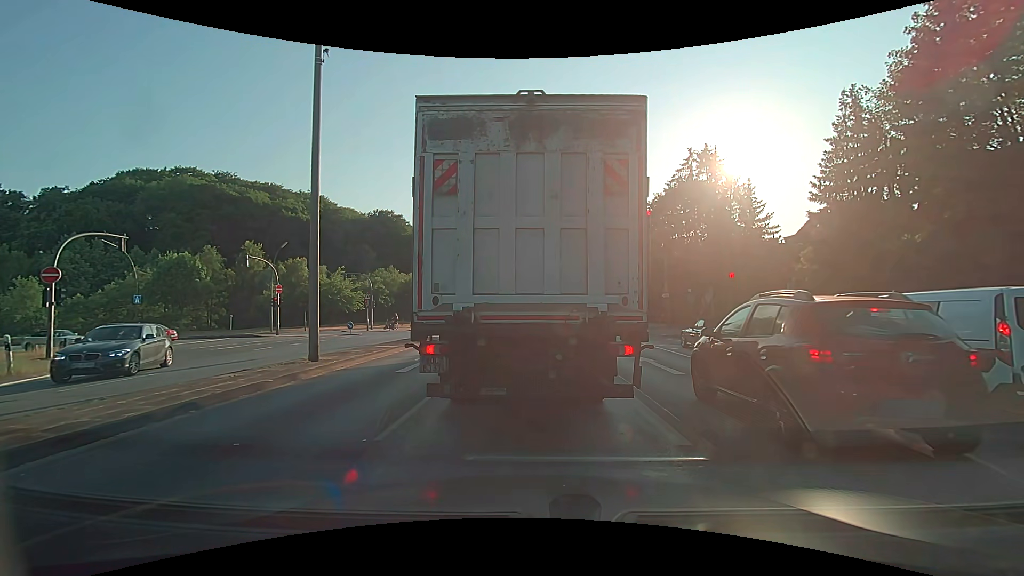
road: primary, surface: asphalt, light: Day
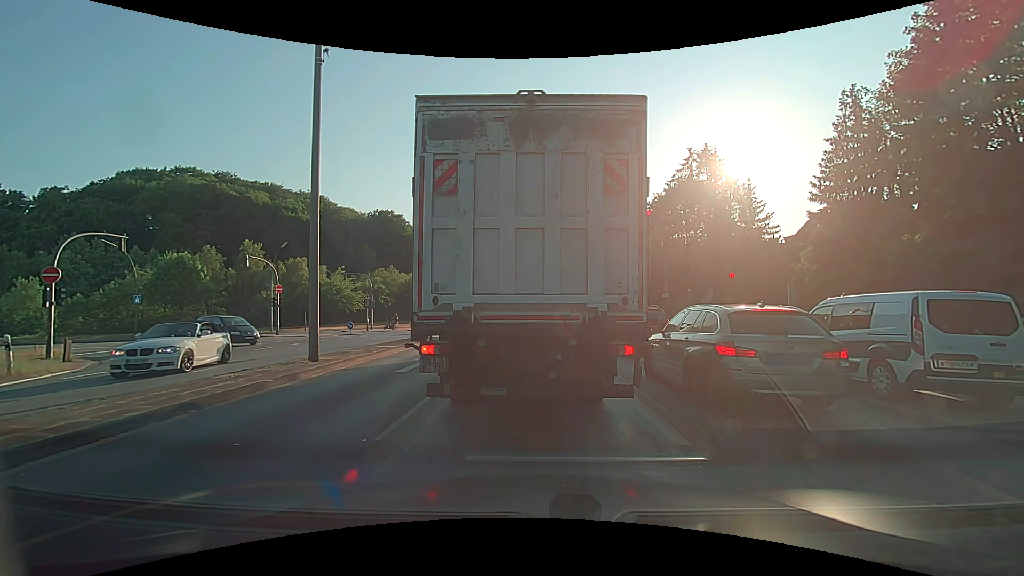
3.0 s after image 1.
(0.0, 0.0) m; 0°
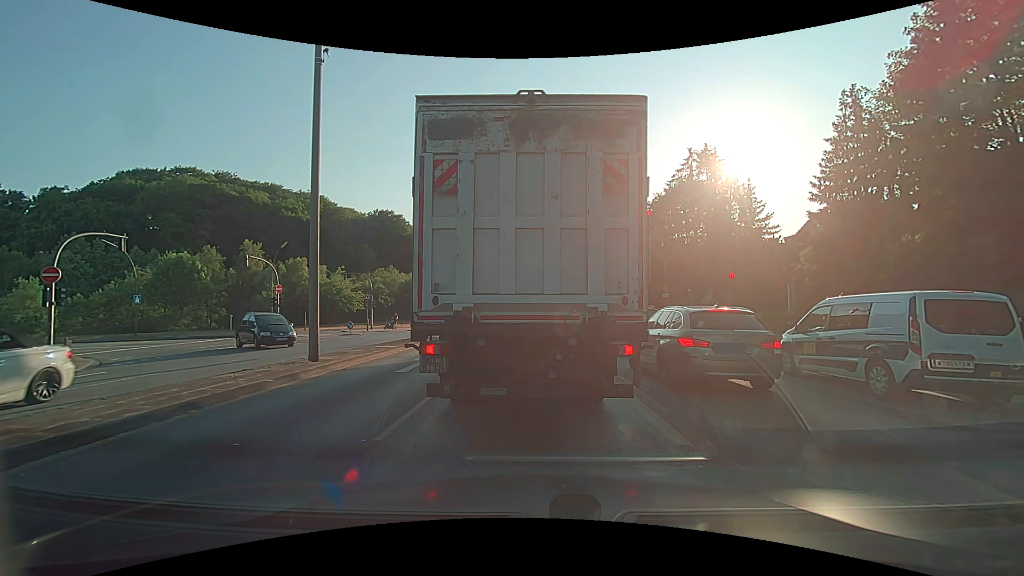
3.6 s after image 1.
(0.0, 0.0) m; 0°
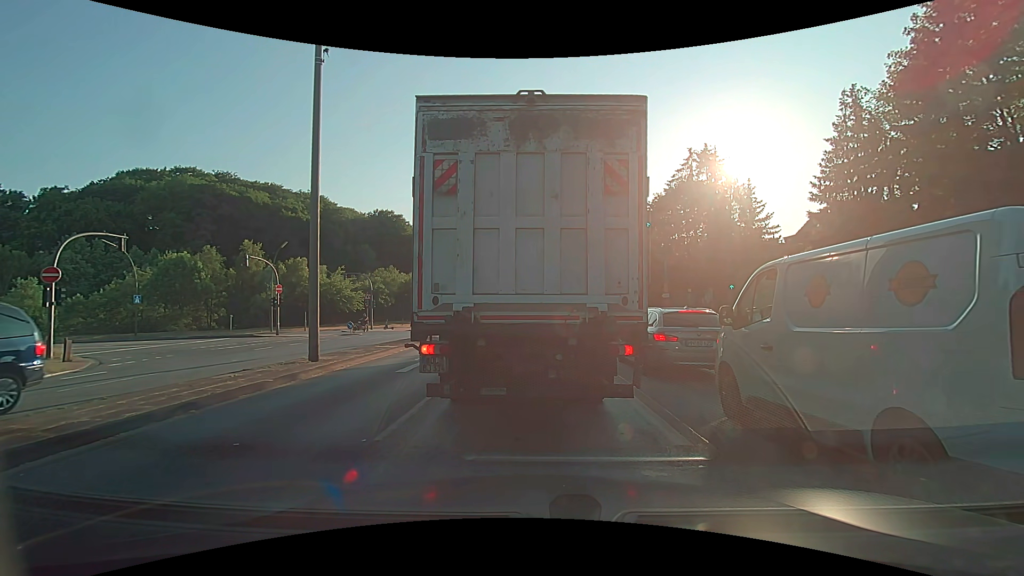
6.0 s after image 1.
(0.0, 0.0) m; 0°
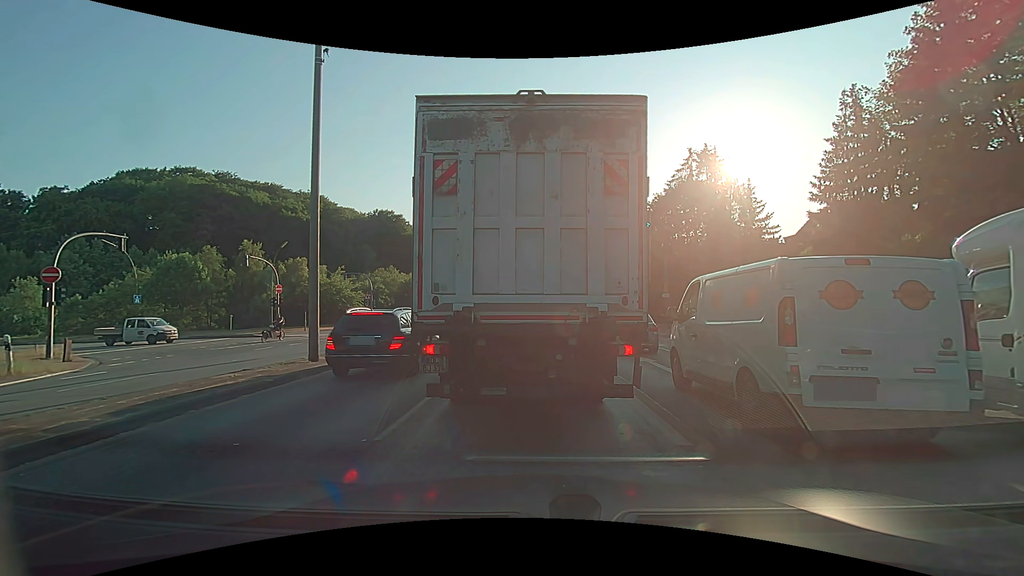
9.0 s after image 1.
(0.0, 0.0) m; 0°
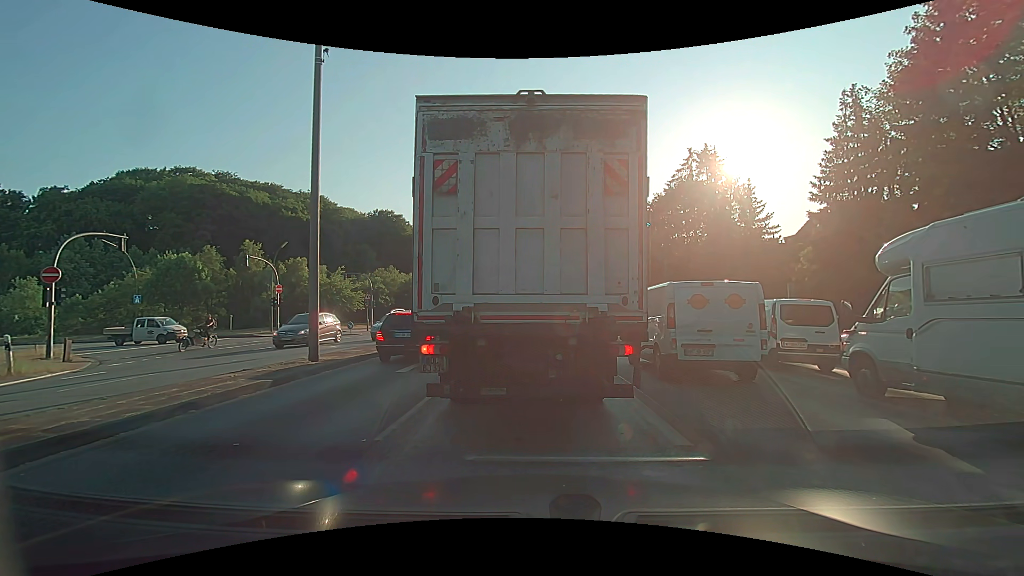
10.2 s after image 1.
(0.0, 0.0) m; 0°
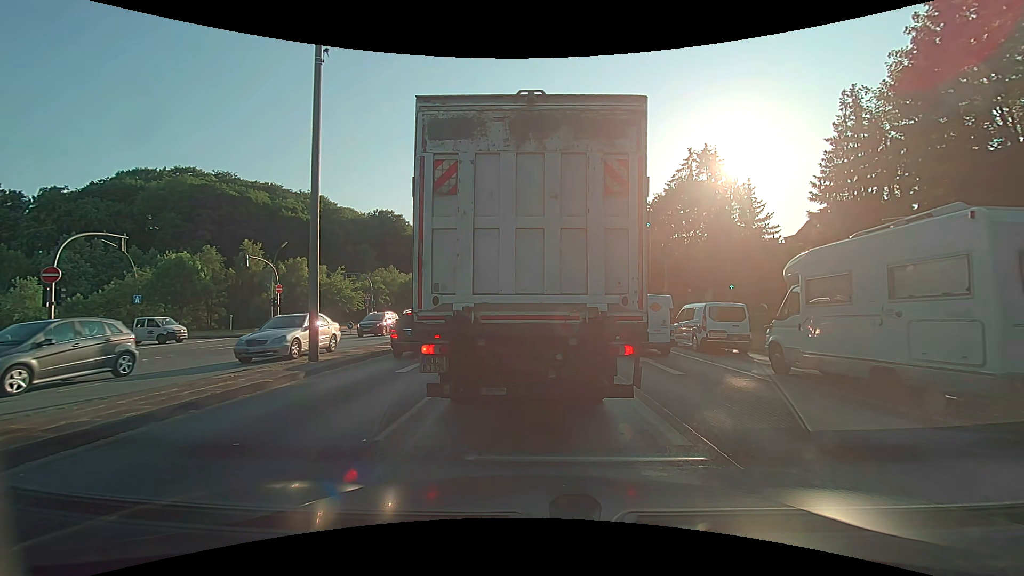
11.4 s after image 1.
(0.0, 0.0) m; 0°
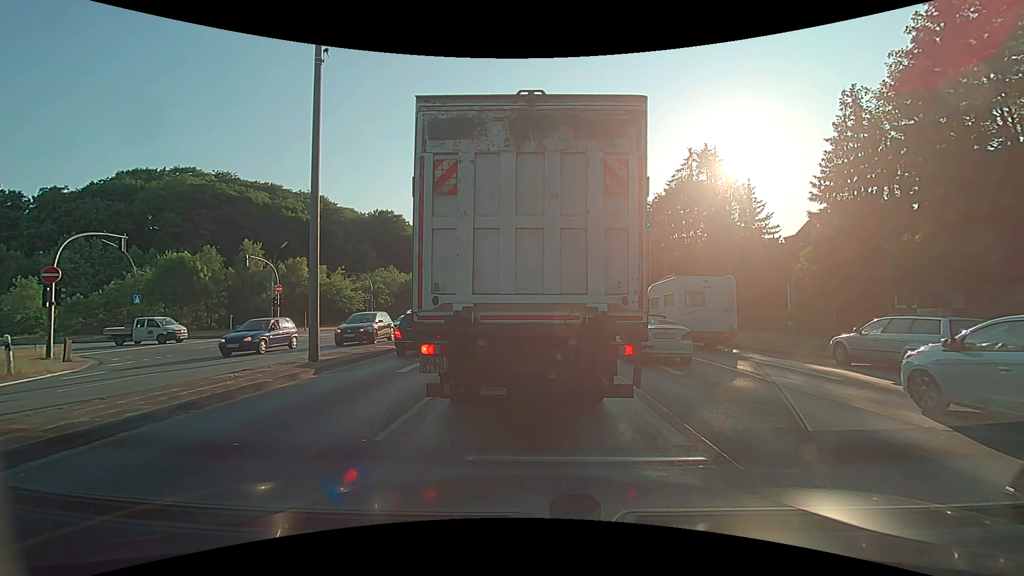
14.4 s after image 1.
(0.0, 0.0) m; 0°
(0, +10) (+1, +20) (+2, +30) (0, +40) (-7, +47) (-16, +51) (-26, +53) (-36, +53) (-46, +53) (-56, +53) m
